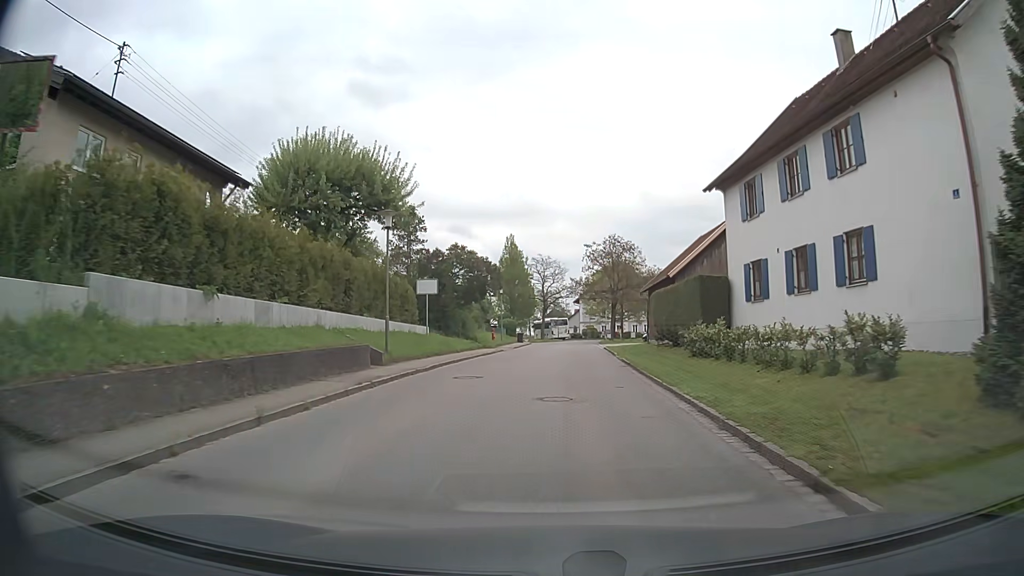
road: tertiary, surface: asphalt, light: Day
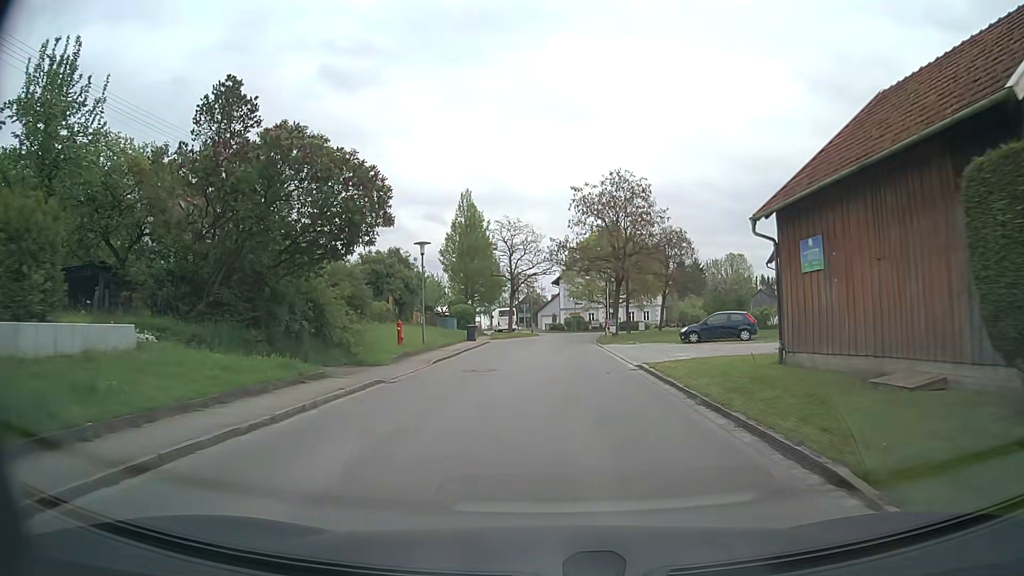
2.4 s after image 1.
(+0.5, +25.5) m; +2°
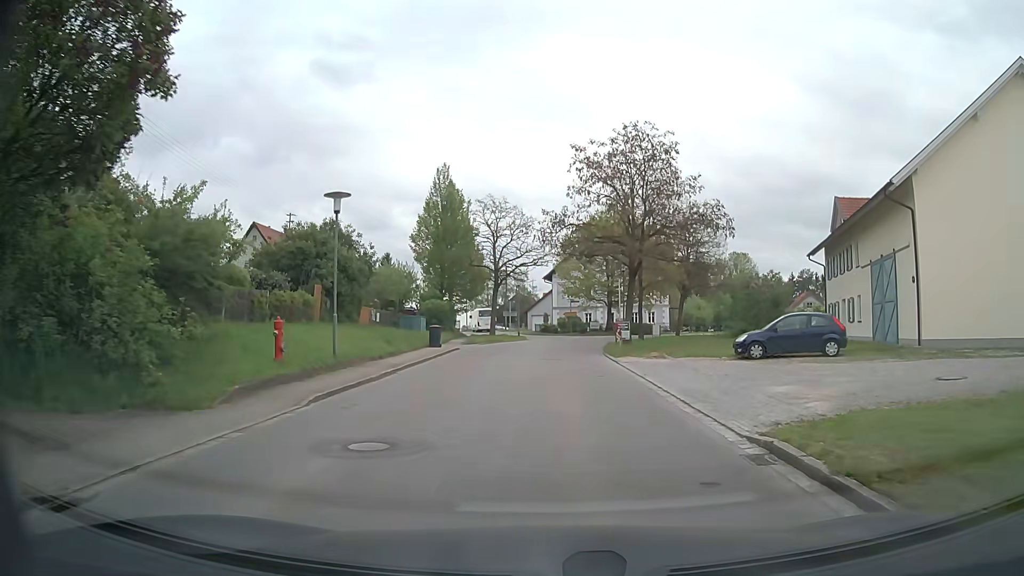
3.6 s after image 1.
(+0.1, +11.2) m; +1°
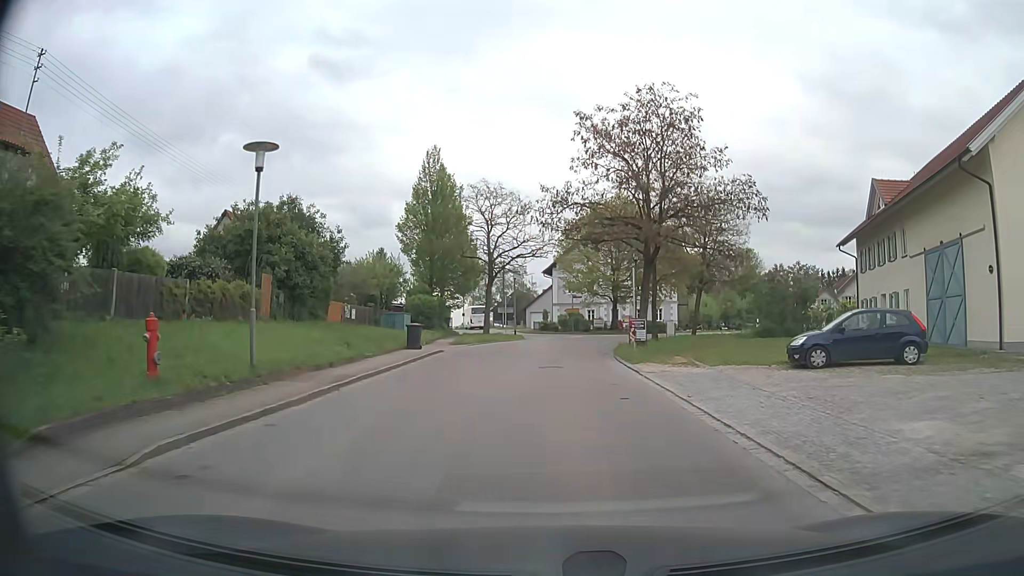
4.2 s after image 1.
(0.0, +5.2) m; 0°
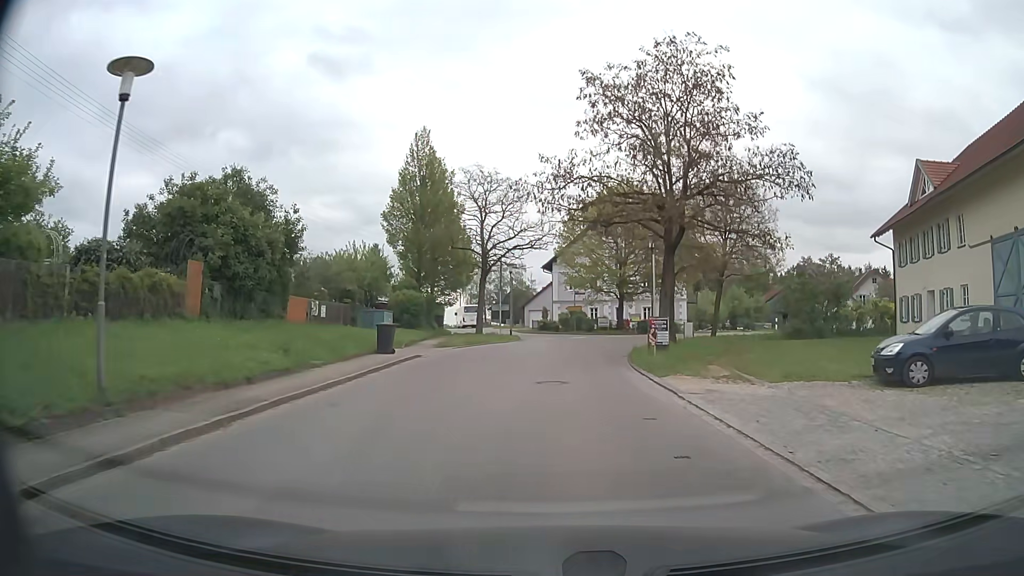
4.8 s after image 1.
(0.0, +4.9) m; 0°
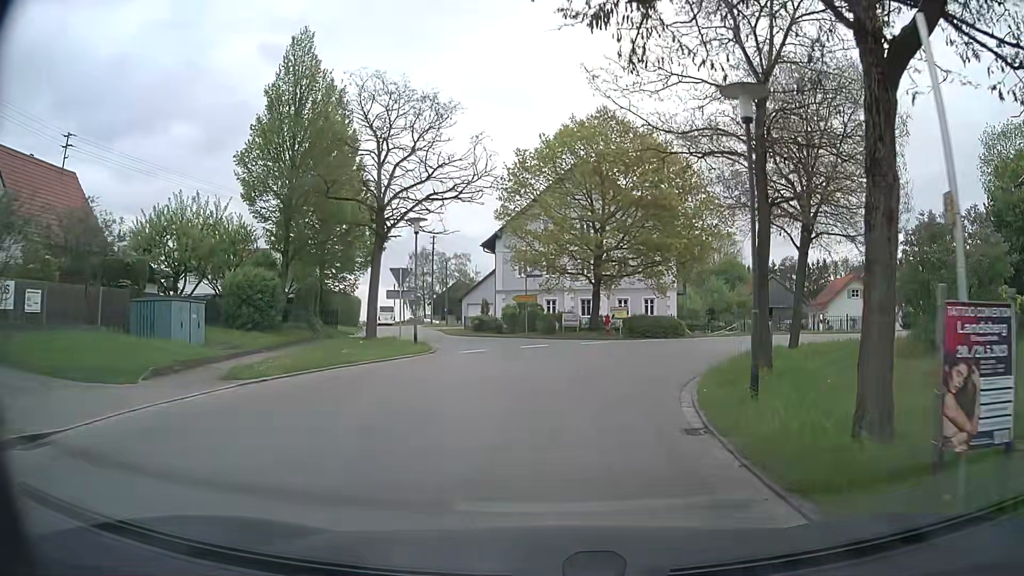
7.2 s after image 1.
(+0.3, +17.3) m; +4°
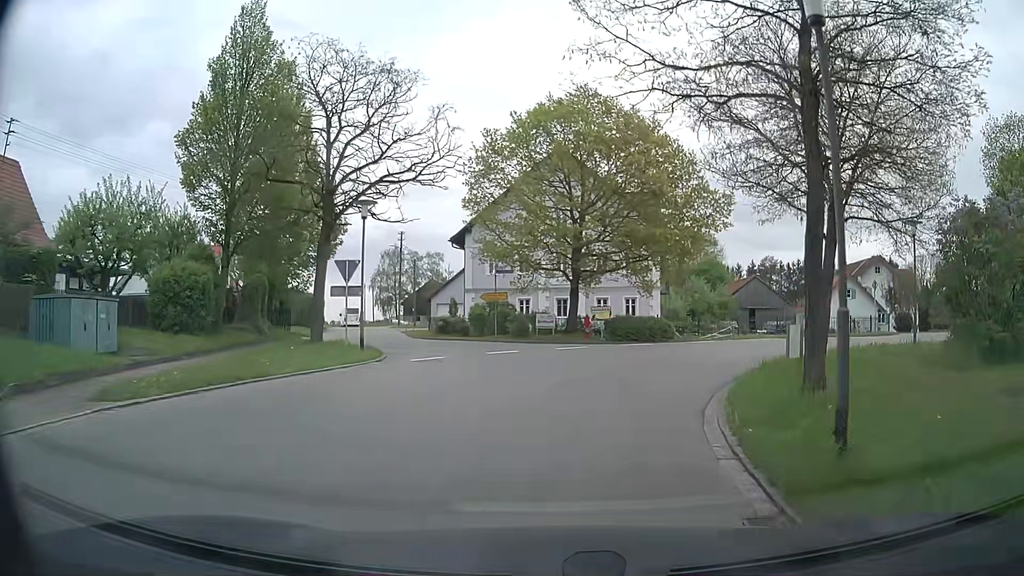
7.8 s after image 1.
(+0.1, +3.6) m; +2°
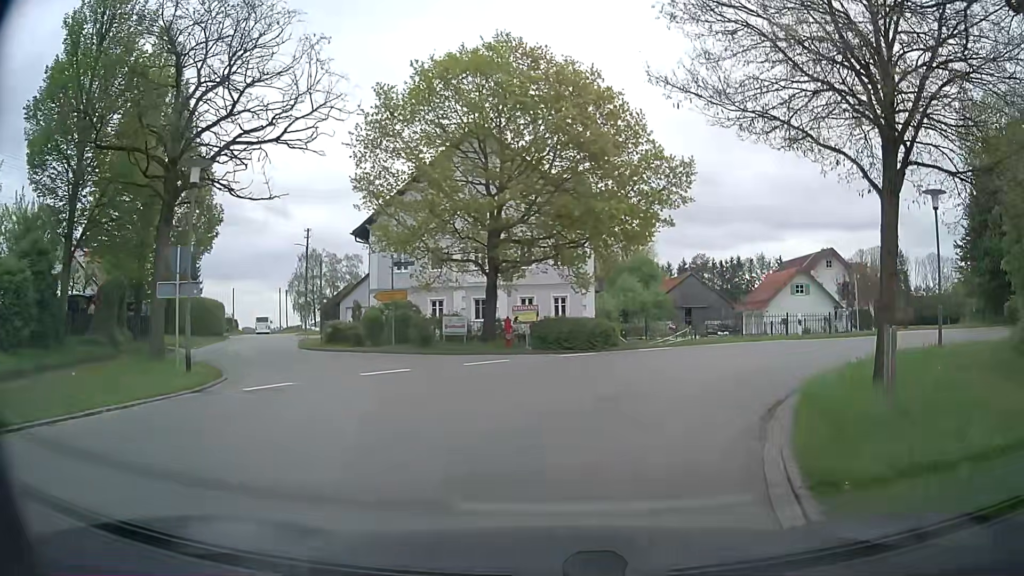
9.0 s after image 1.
(+0.3, +6.1) m; +8°
